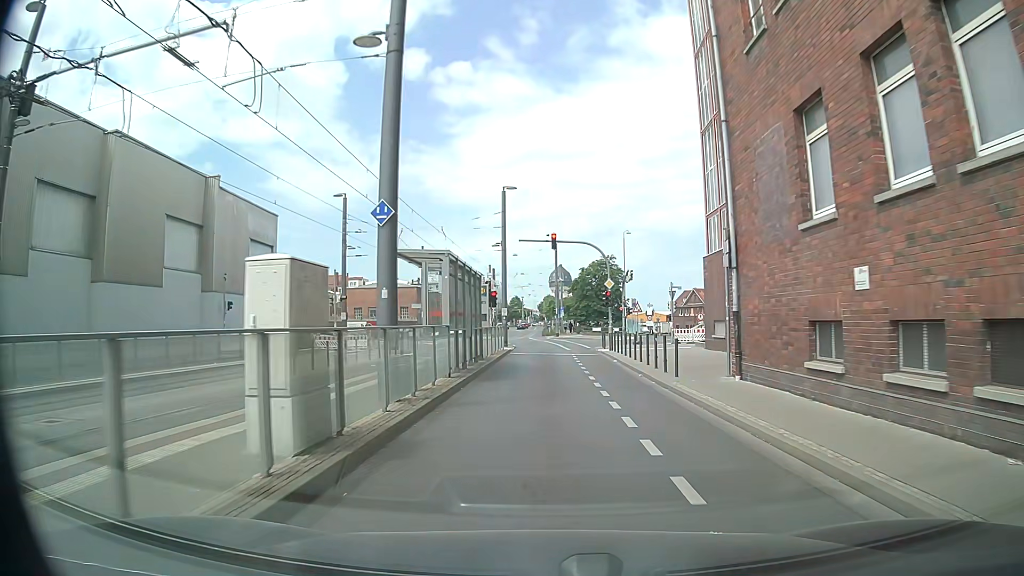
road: secondary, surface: asphalt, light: Day
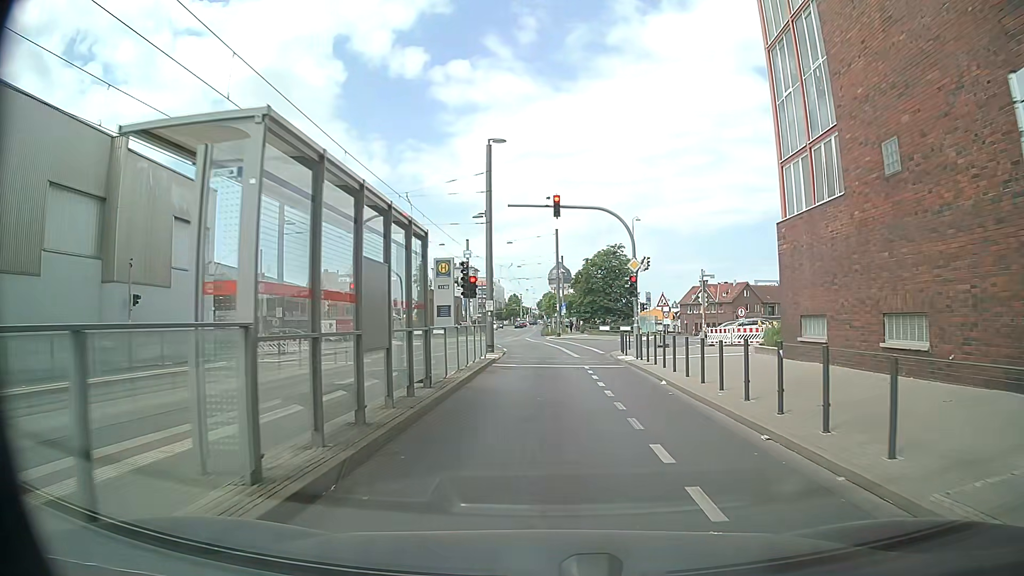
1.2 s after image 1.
(-0.1, +10.1) m; -1°
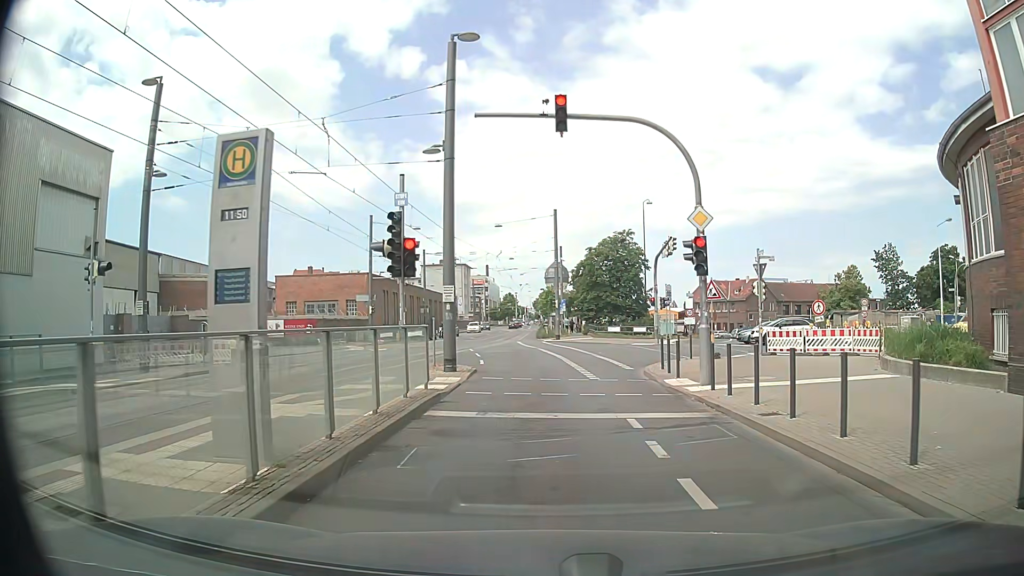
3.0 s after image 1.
(+0.2, +11.3) m; +1°
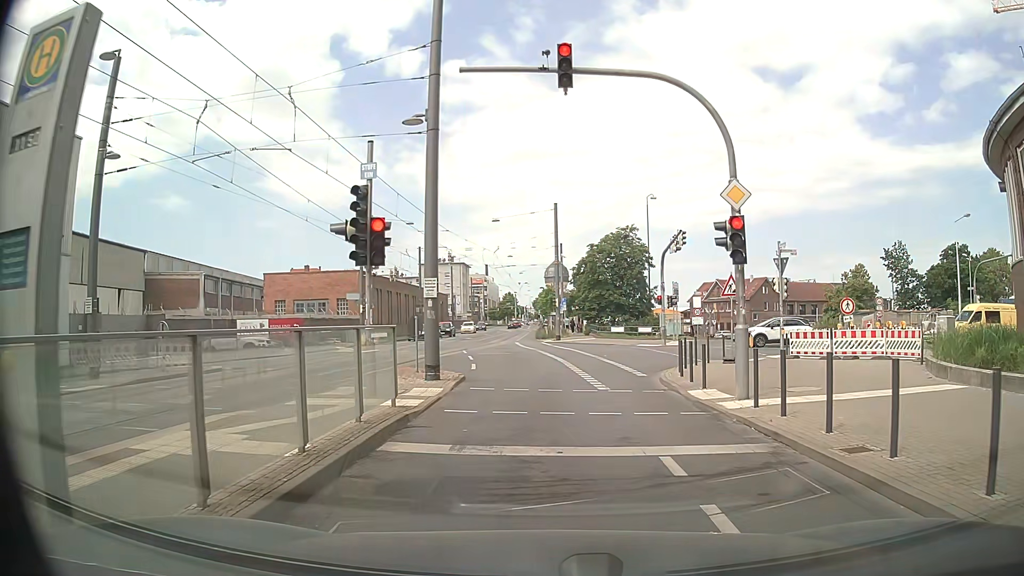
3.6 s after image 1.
(0.0, +2.7) m; 0°
